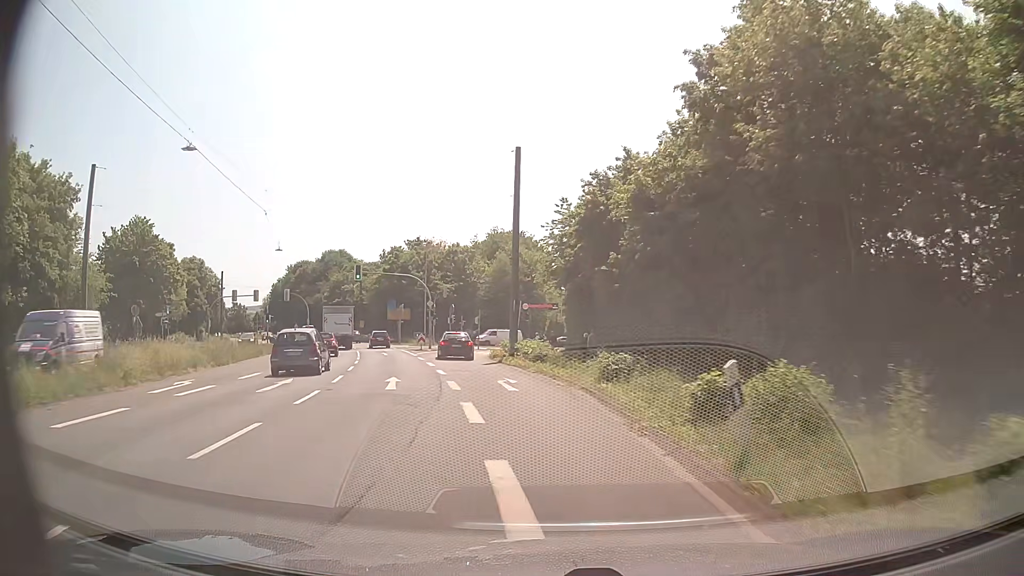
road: secondary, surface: asphalt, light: Day
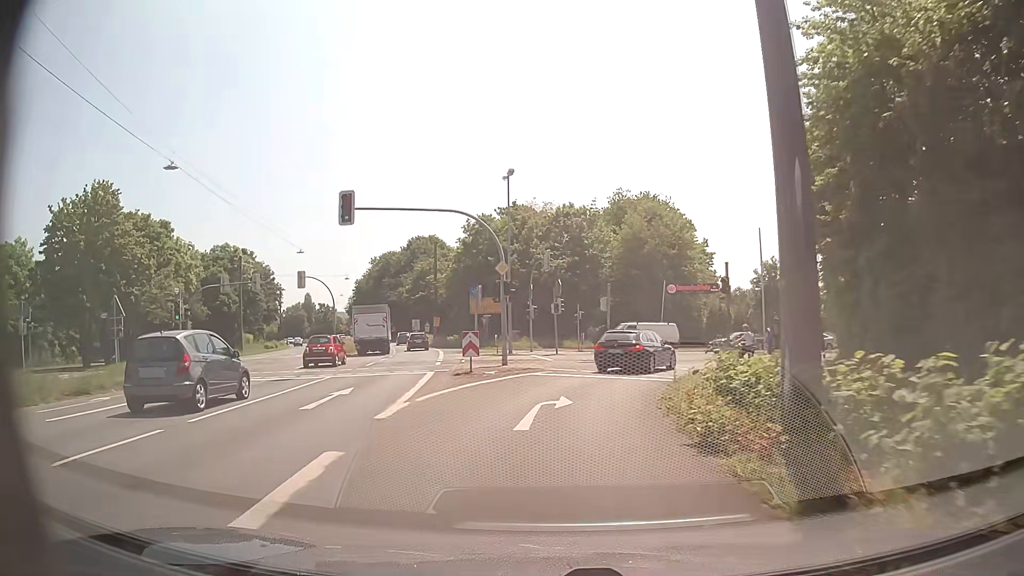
(-3.0, +29.5) m; -10°
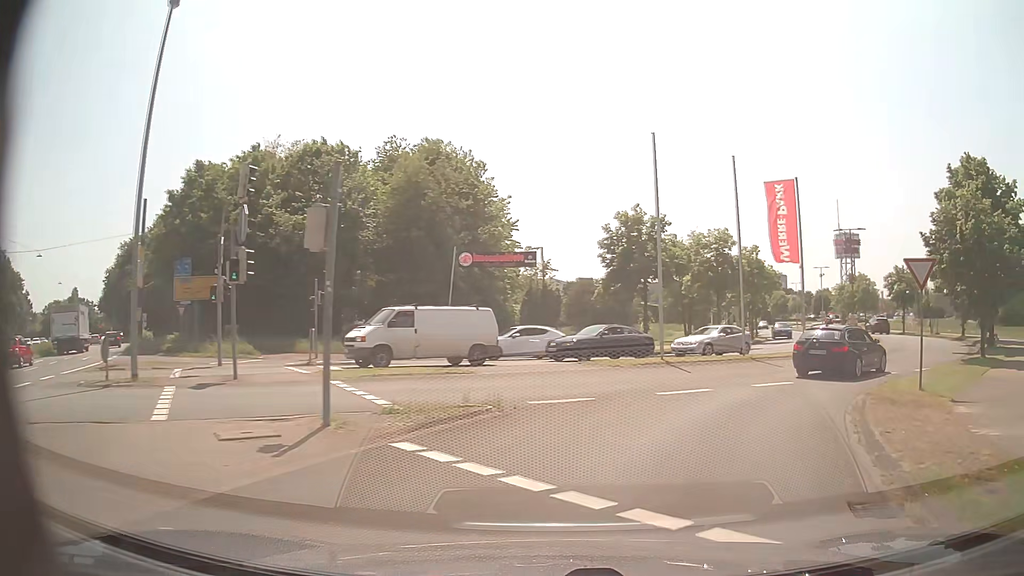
(+1.7, +21.8) m; +17°
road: residential
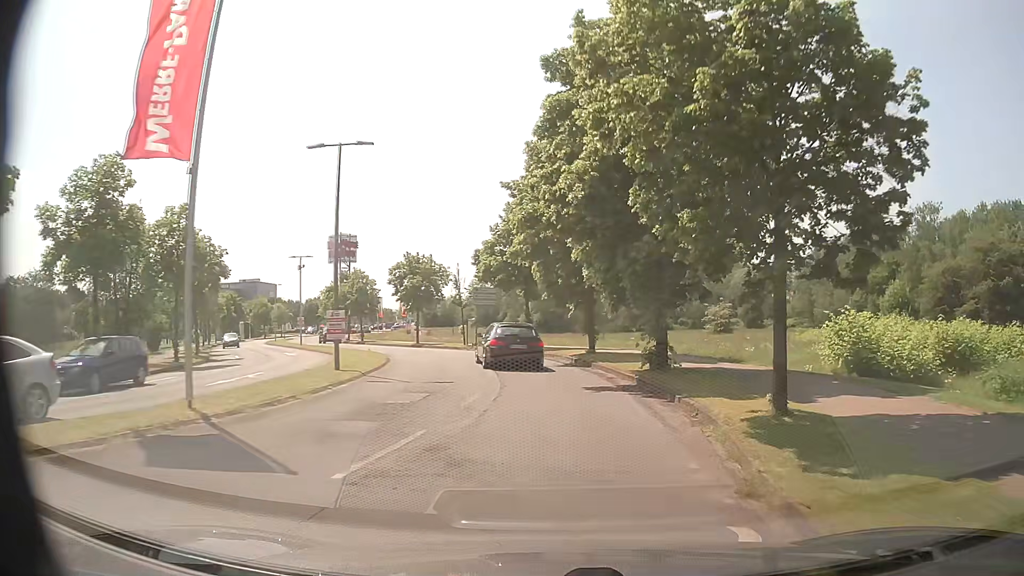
(+8.6, +19.2) m; +44°
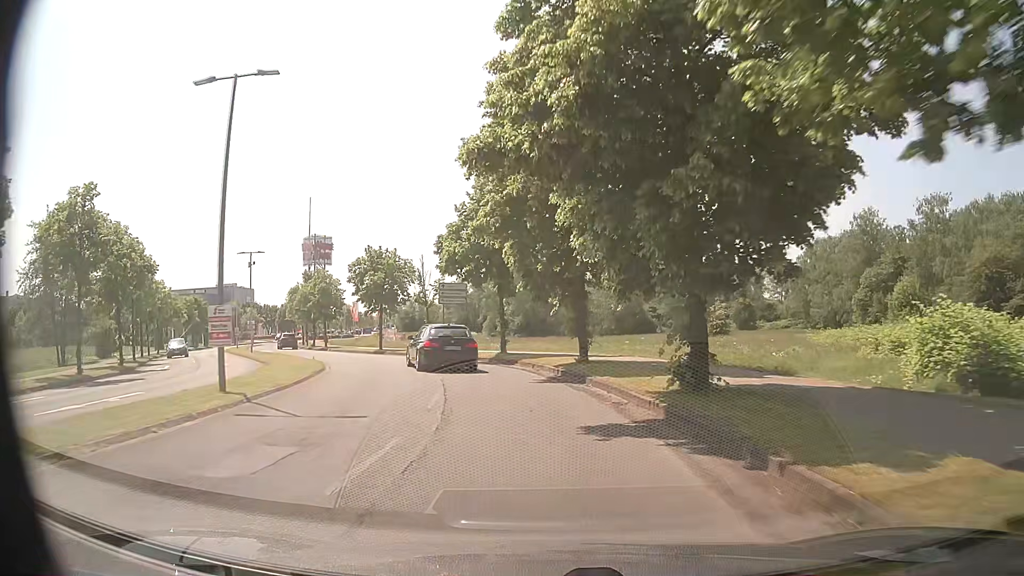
(+0.2, +6.6) m; +2°
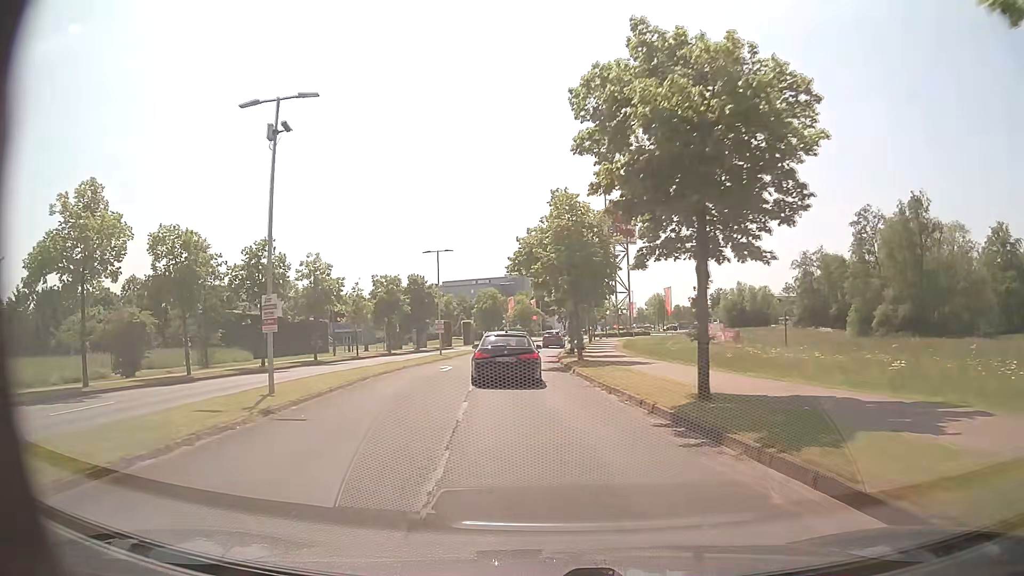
(-7.3, +34.1) m; -27°
(0, +10) (-1, +20) (-1, +30) (-1, +40) (-1, +50) (-1, +60) (0, +70) (+1, +80) (+2, +90) (+4, +100) m
